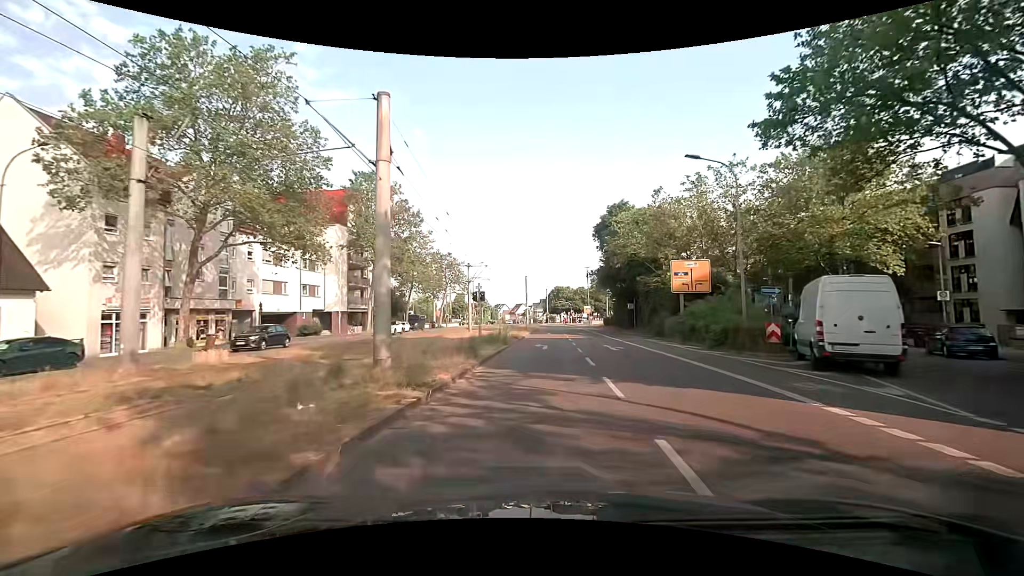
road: tertiary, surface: asphalt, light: Day
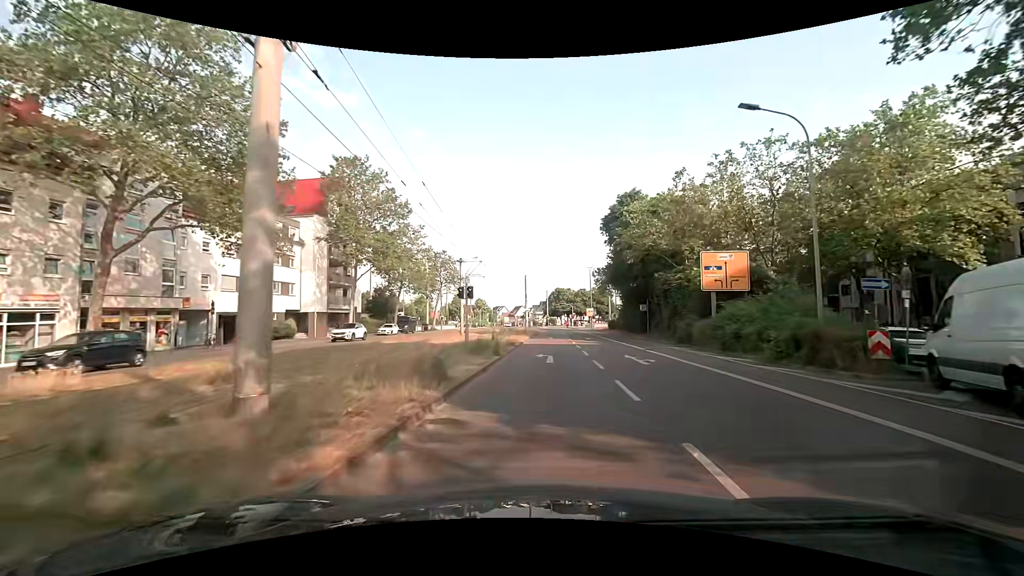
(0.0, +6.0) m; 0°
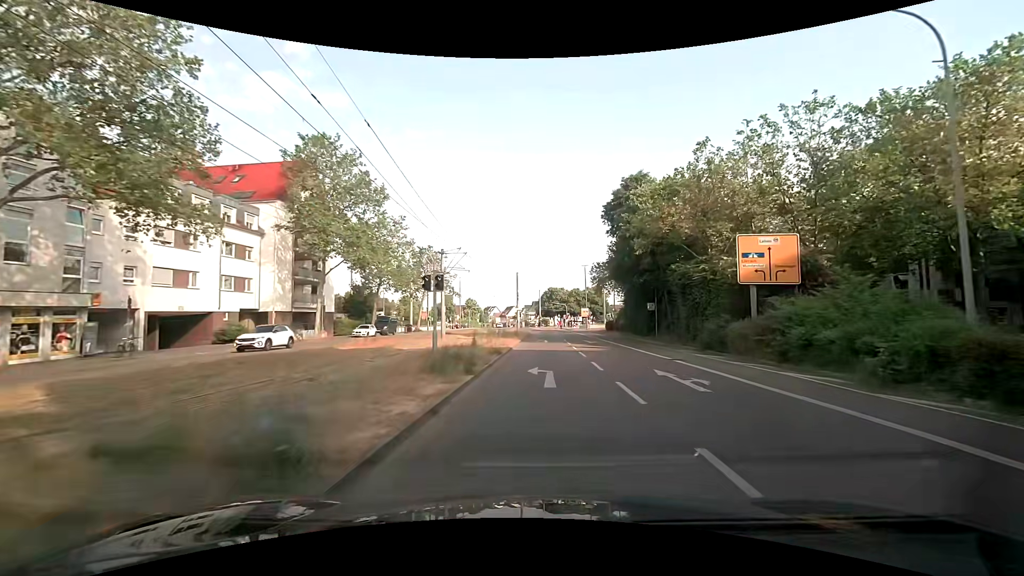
(0.0, +6.1) m; 0°
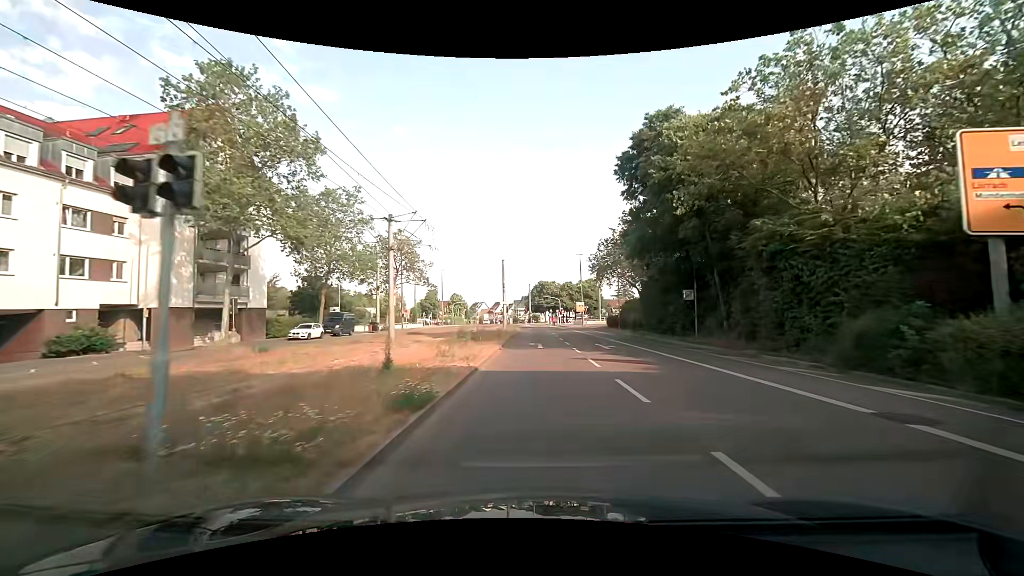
(+0.5, +12.3) m; +3°
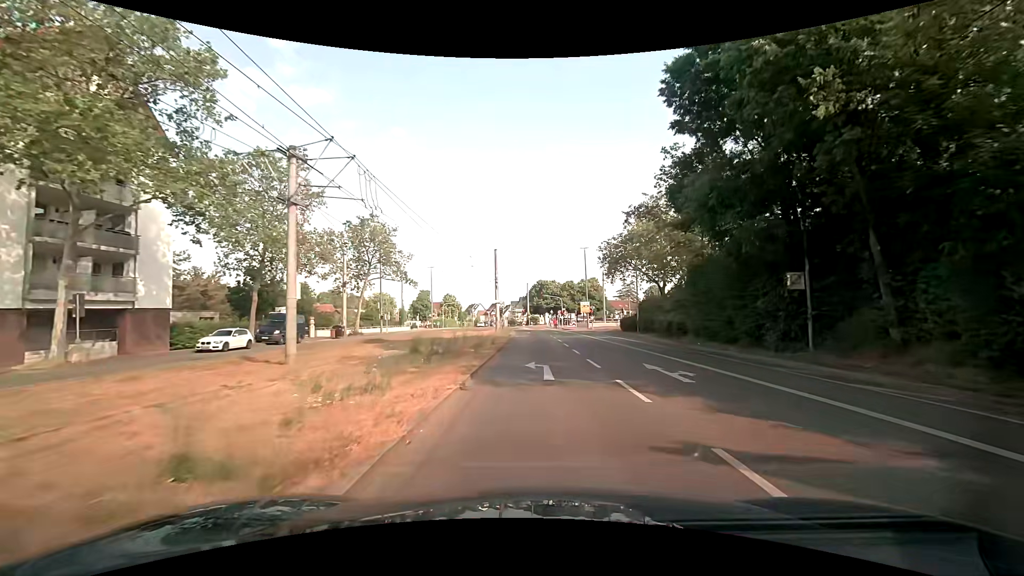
(-0.1, +11.7) m; -1°
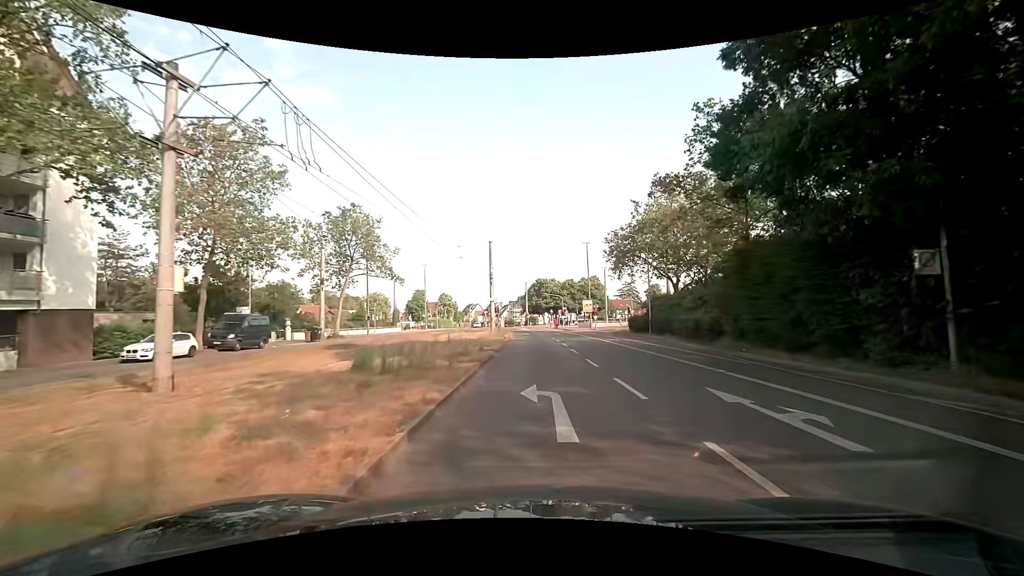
(0.0, +5.7) m; 0°
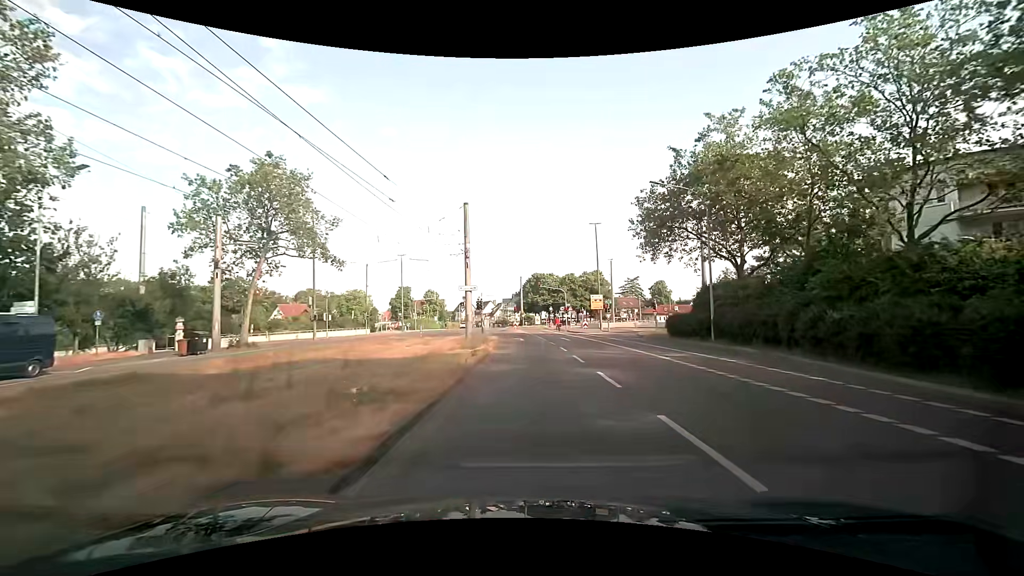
(+0.2, +16.4) m; +1°
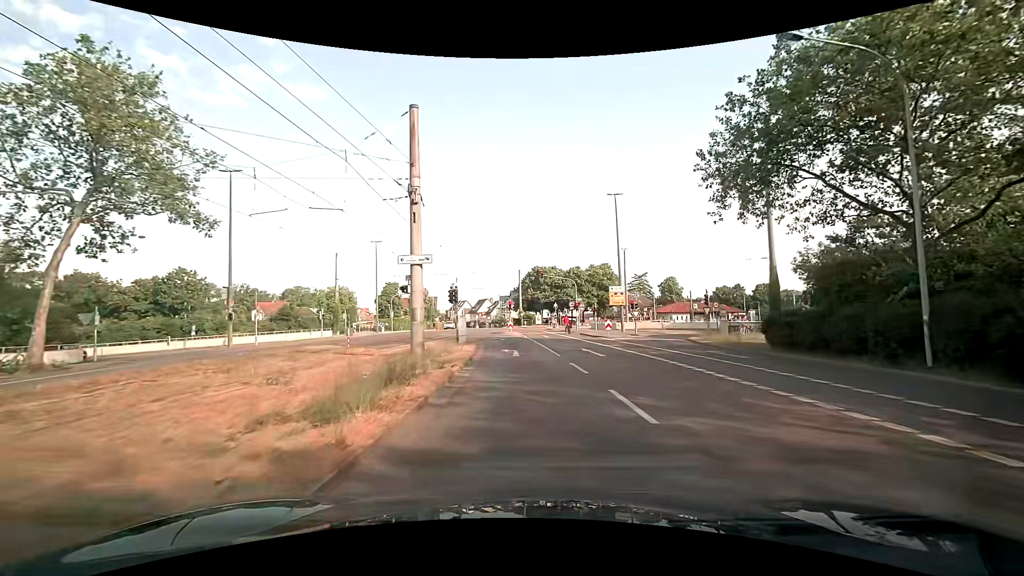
(-0.1, +15.5) m; 0°
(0, +10) (0, +20) (-1, +30) (-3, +40) (-7, +49) (-12, +58) (-19, +65) (-28, +69) (-38, +70) (-47, +68) m
